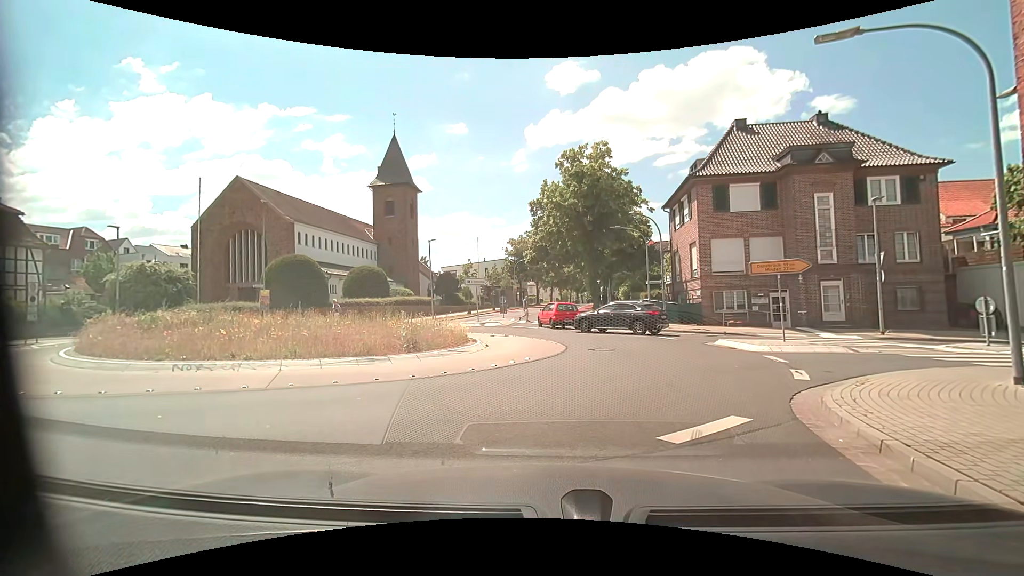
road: unclassified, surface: asphalt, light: Day
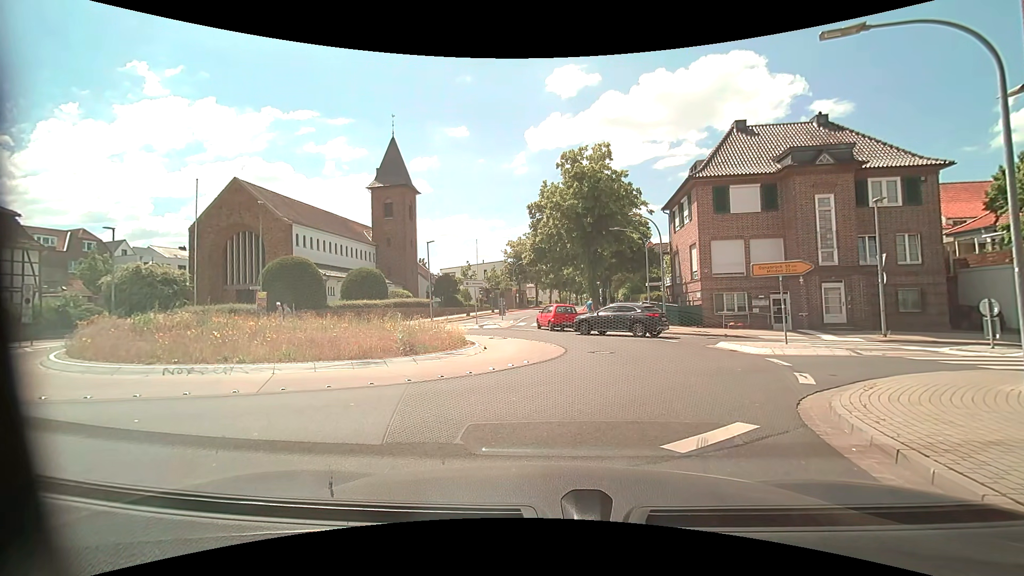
(0.0, +0.3) m; 0°
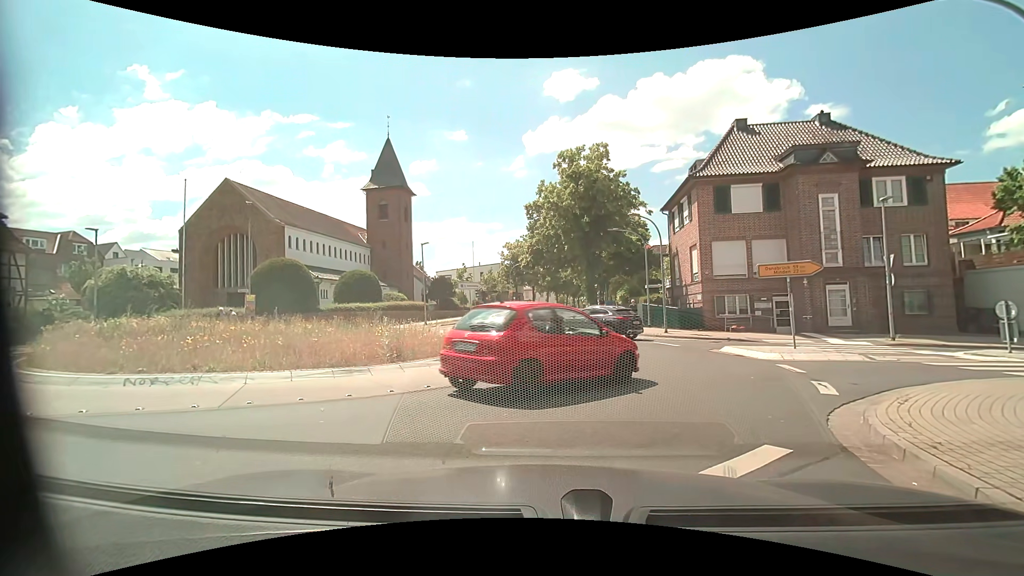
(0.0, +0.8) m; 0°
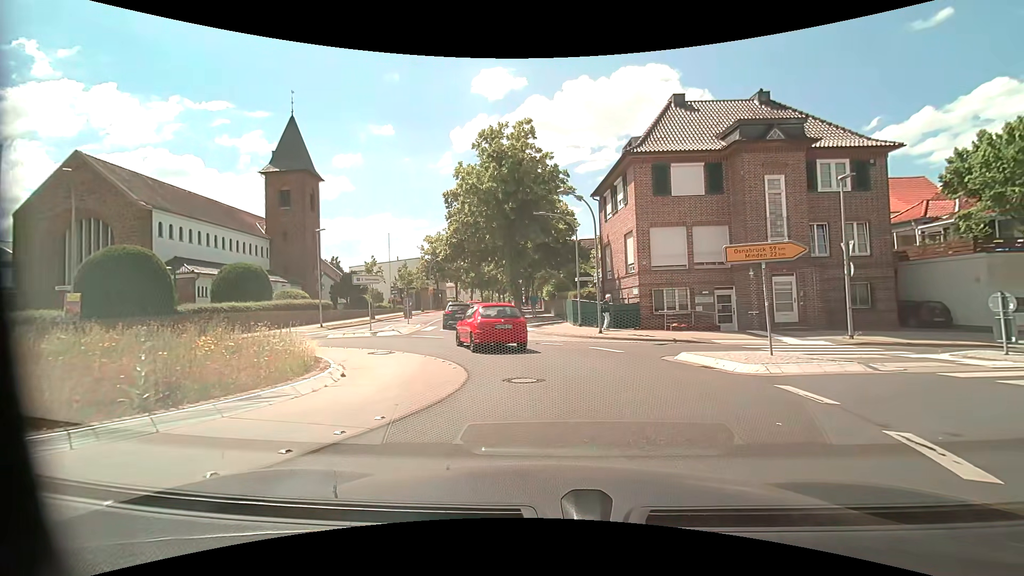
(+0.4, +4.9) m; +8°
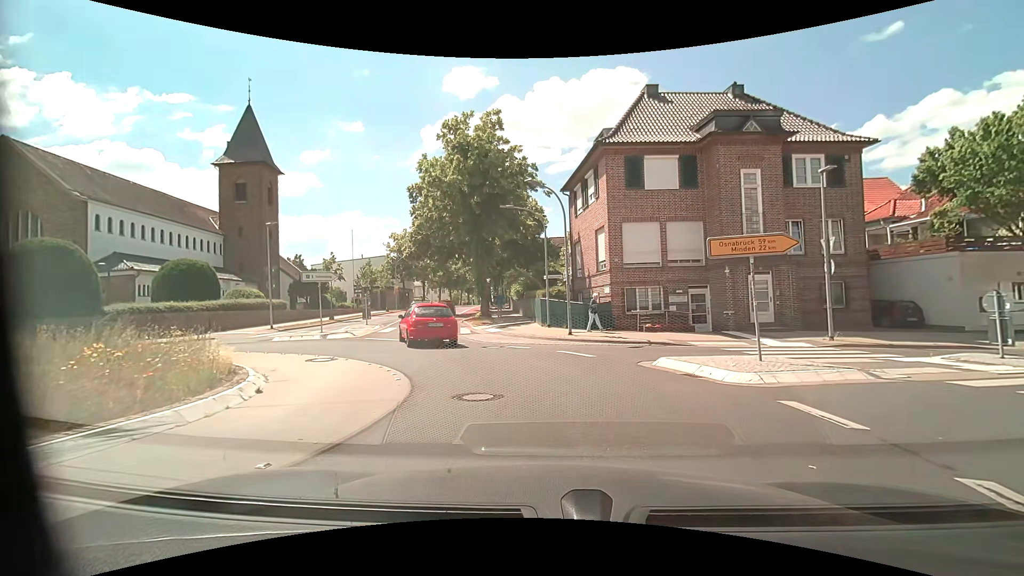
(+0.1, +1.7) m; +4°
